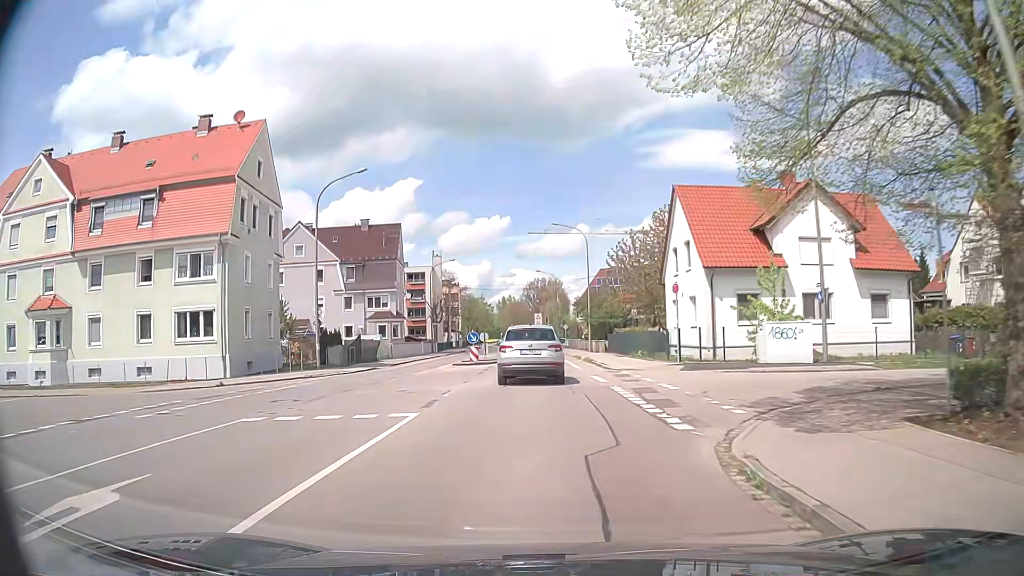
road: tertiary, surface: asphalt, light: Day
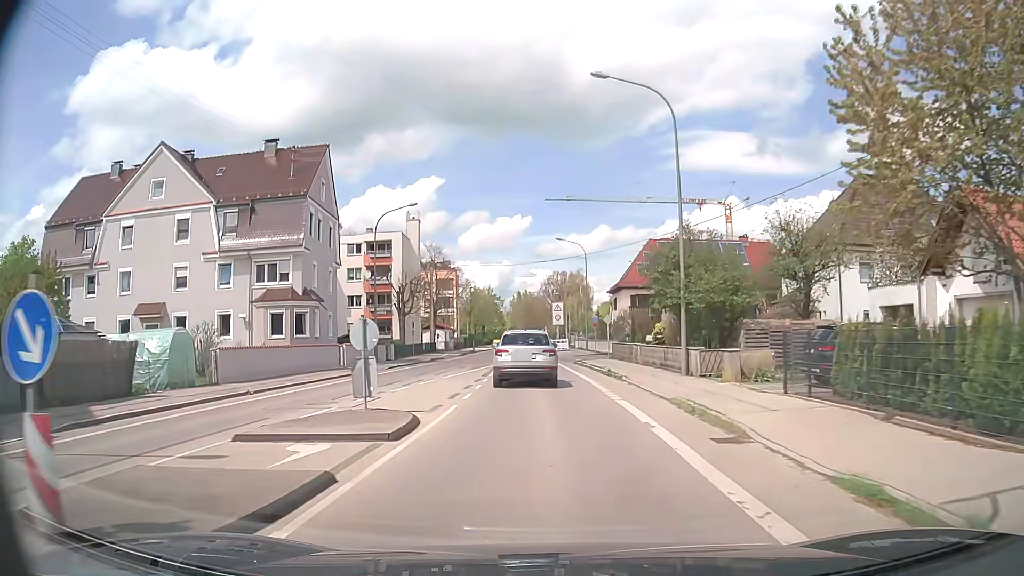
(-0.5, +32.4) m; -2°
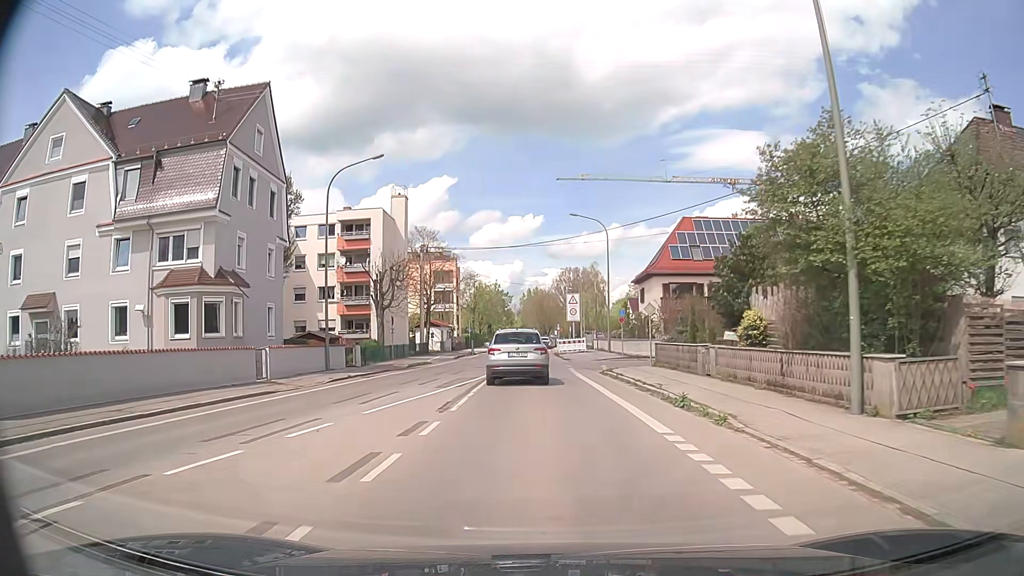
(0.0, +12.4) m; 0°
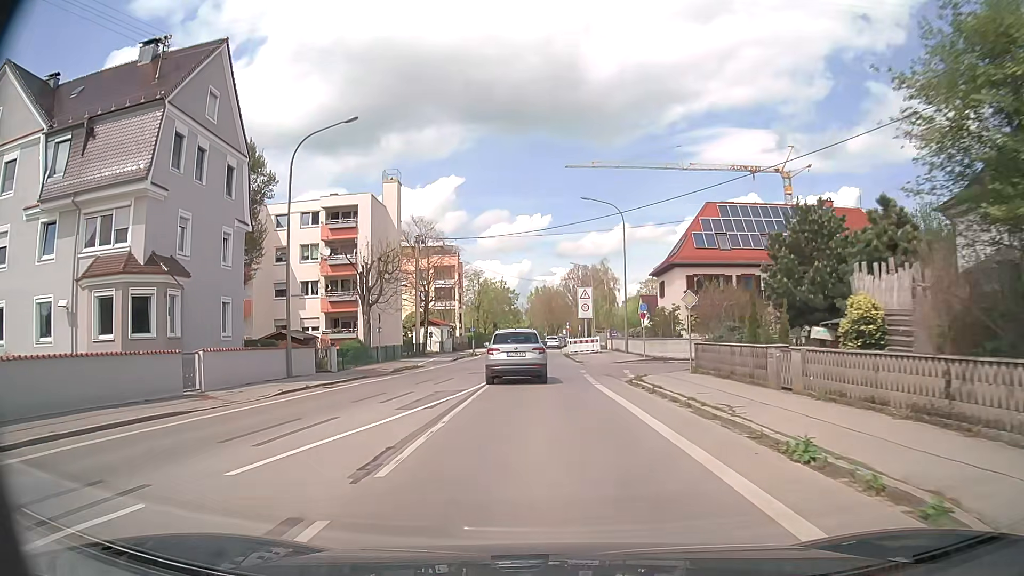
(0.0, +6.2) m; -1°
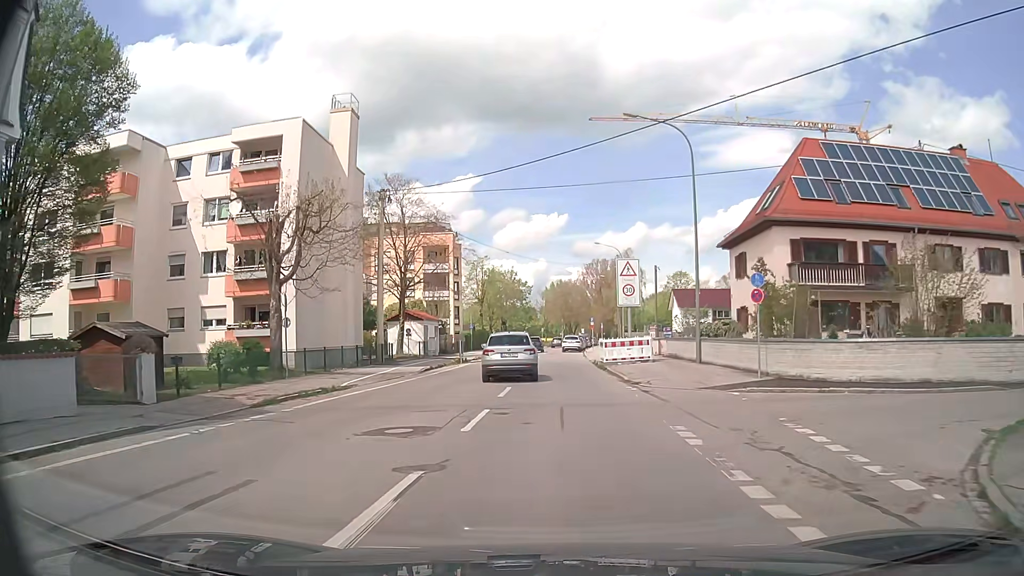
(-0.3, +18.0) m; -1°
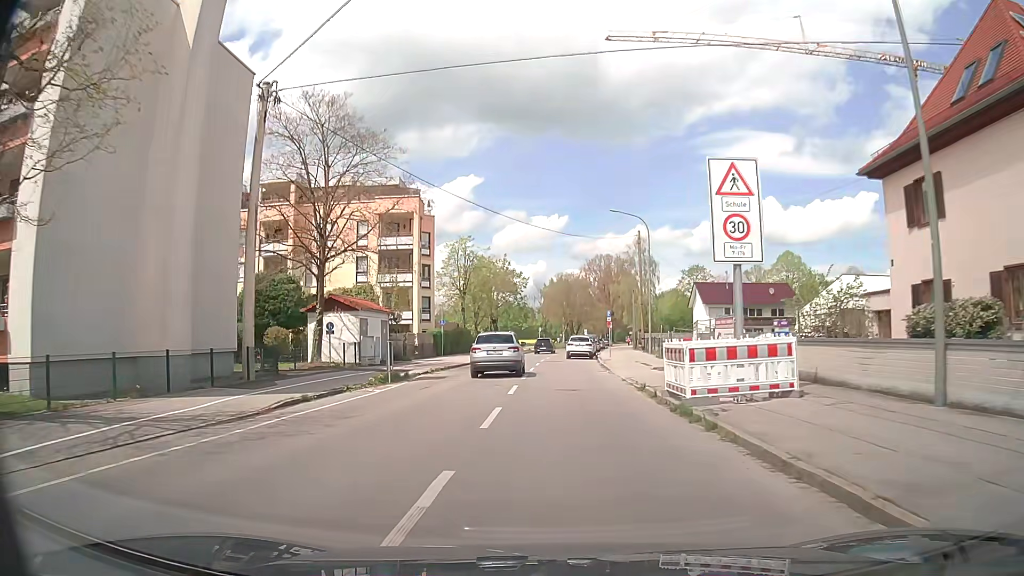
(-0.2, +18.6) m; 0°
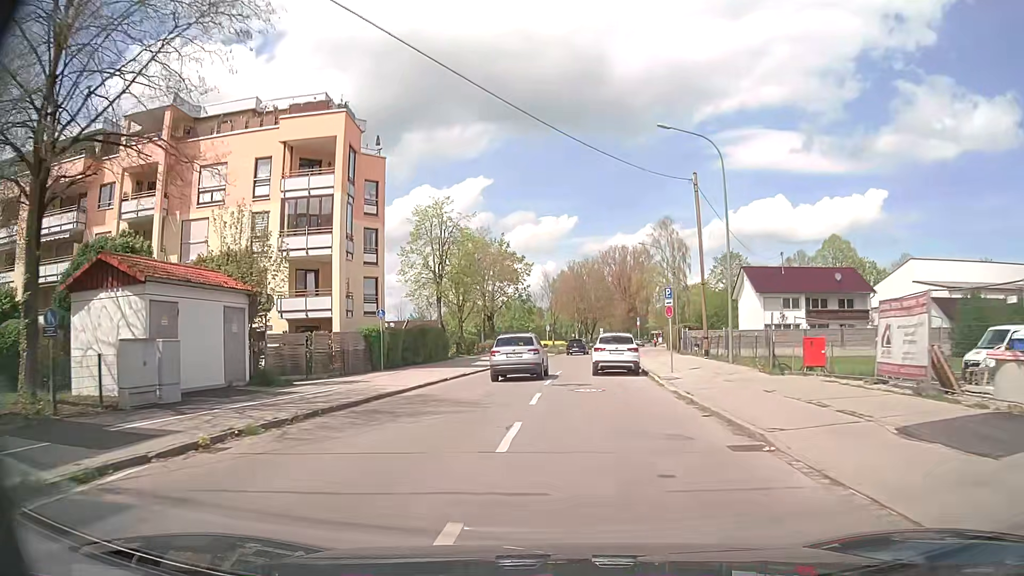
(0.0, +20.8) m; 0°
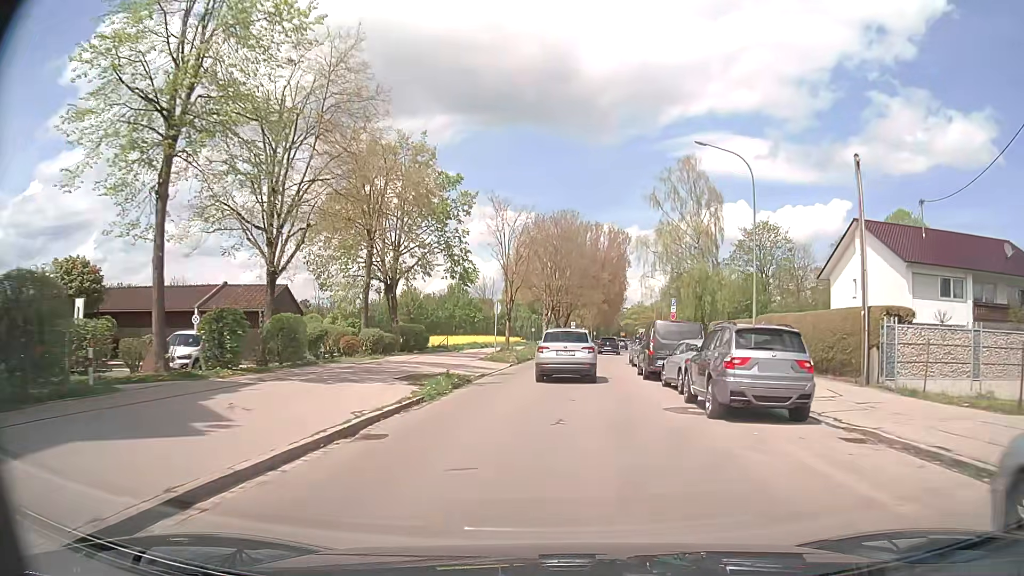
(-0.4, +36.4) m; +3°
(0, +10) (+1, +20) (+2, +30) (+3, +40) (+5, +50) (+6, +60) (+7, +70) (+9, +79) (+16, +86) (+26, +87) m
